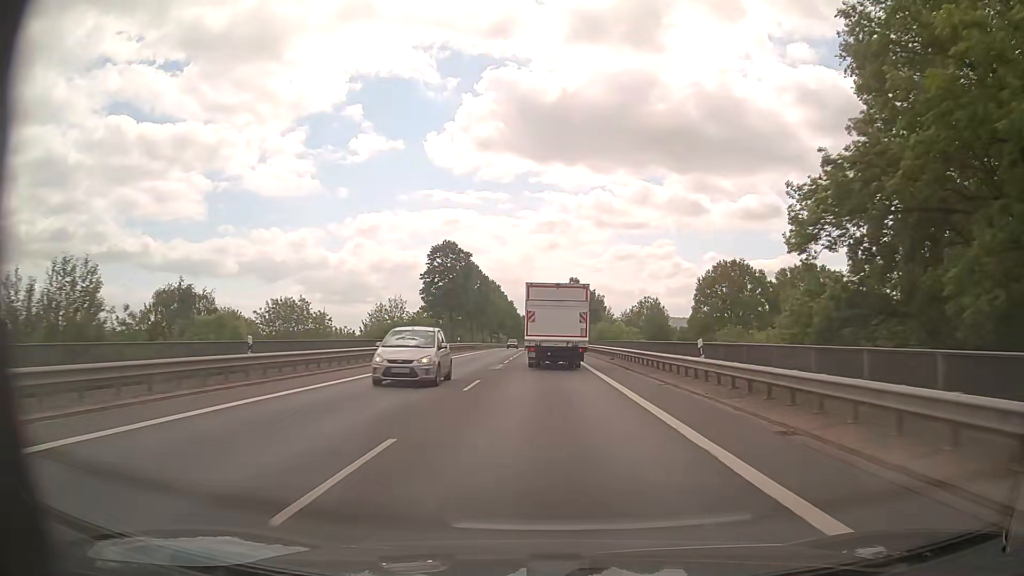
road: primary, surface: asphalt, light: Day
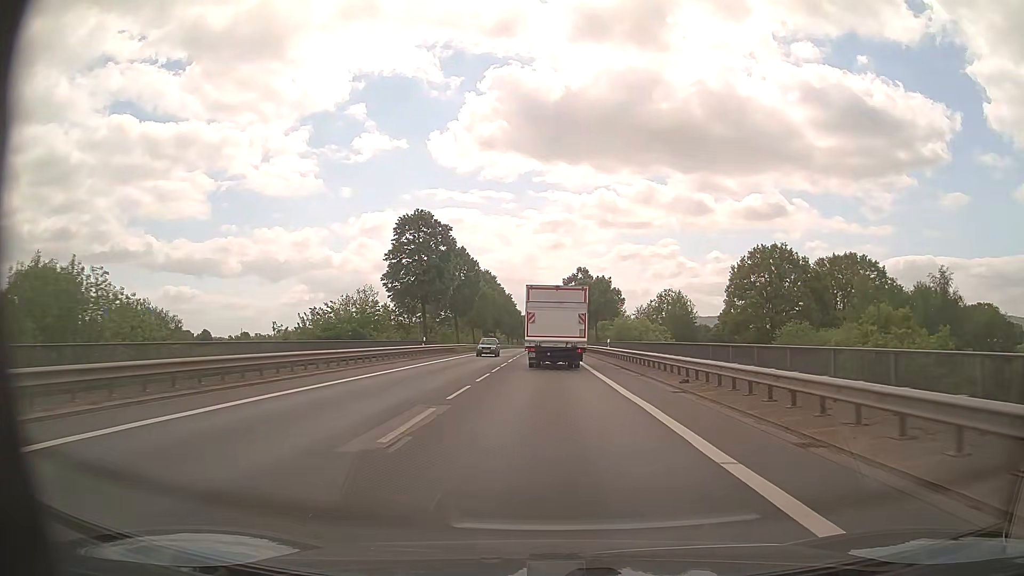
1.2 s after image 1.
(0.0, +20.4) m; 0°
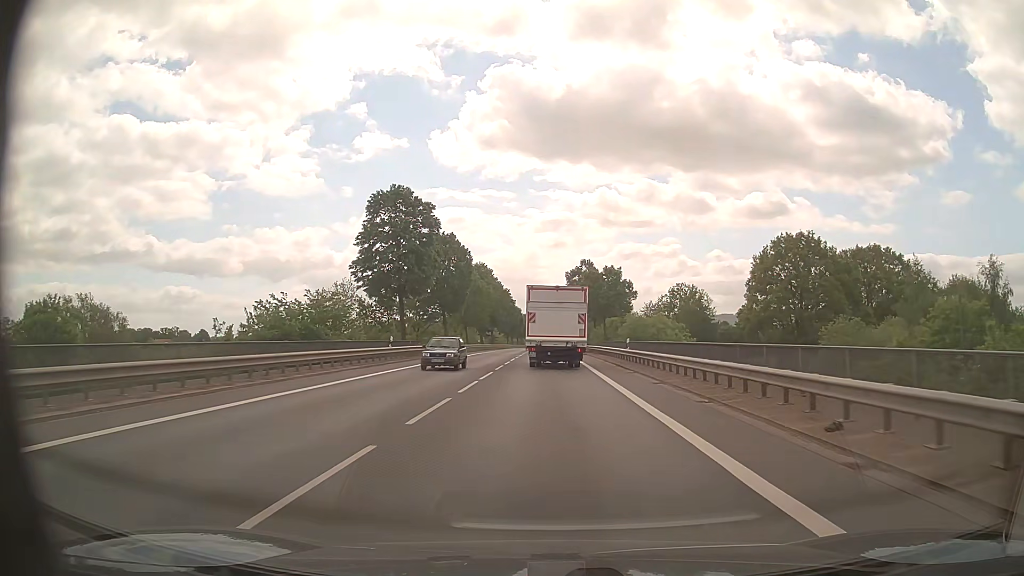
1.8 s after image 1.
(-0.1, +10.3) m; -1°
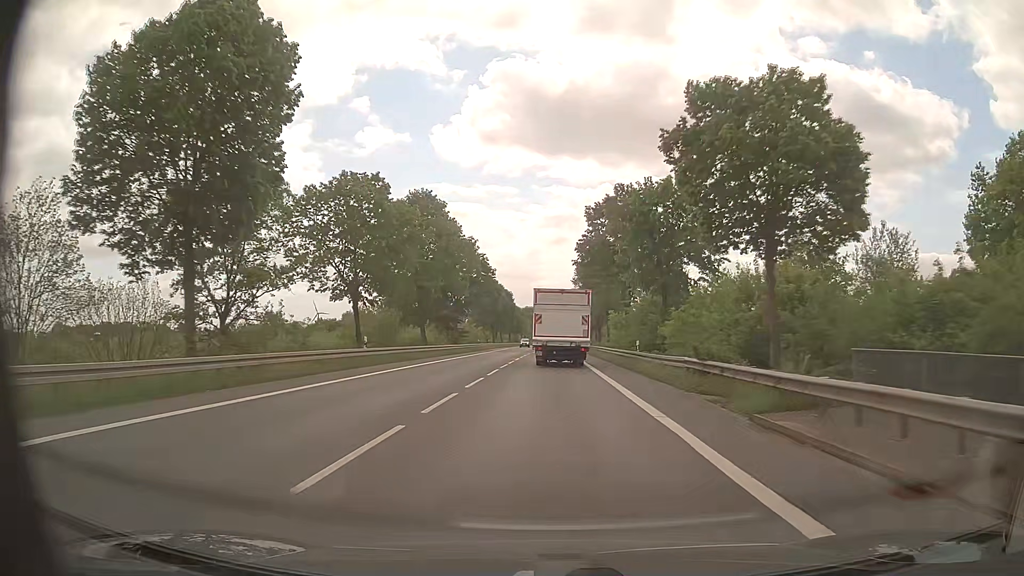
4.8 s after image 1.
(-0.1, +53.3) m; 0°
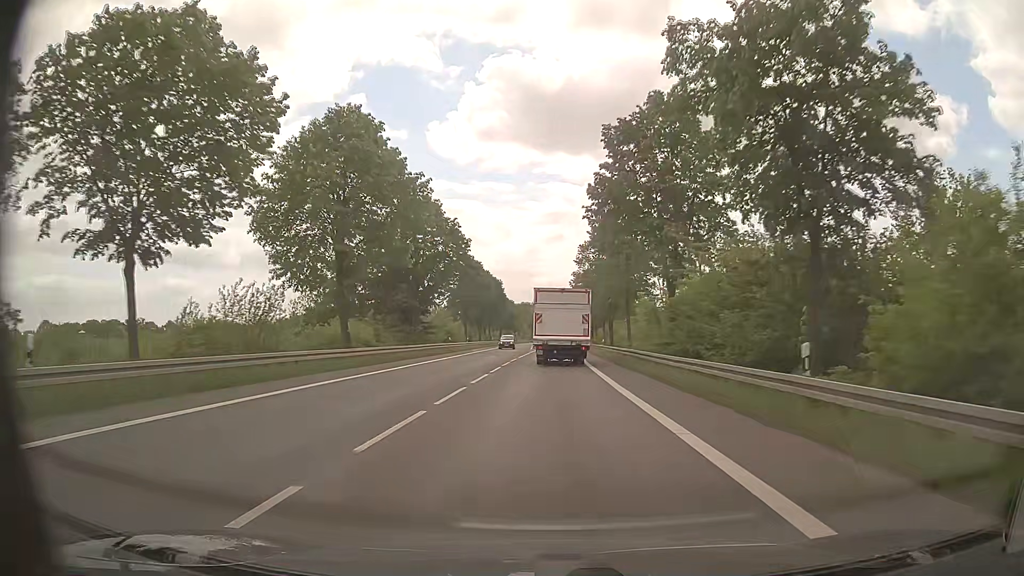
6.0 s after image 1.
(-0.1, +22.1) m; 0°
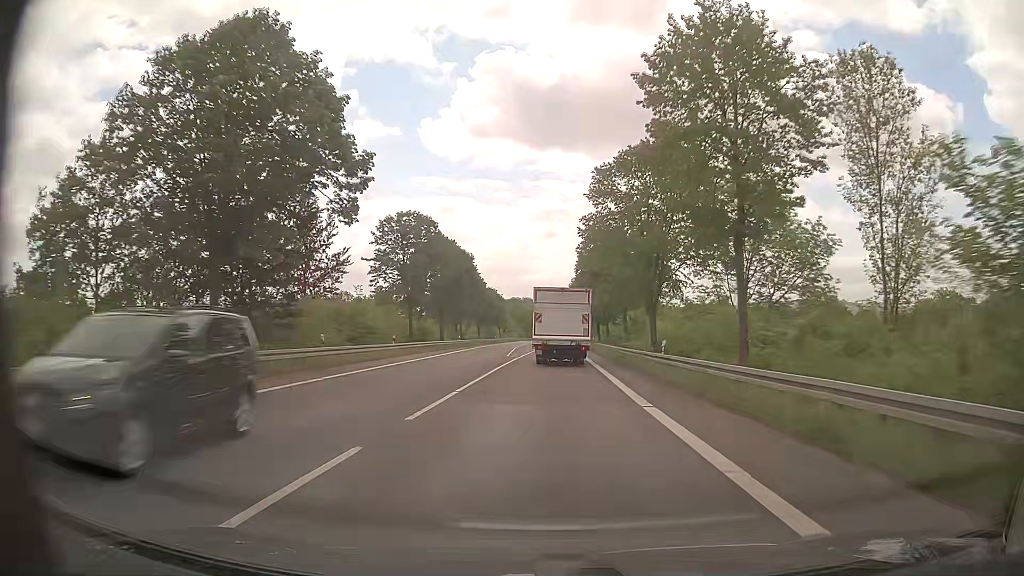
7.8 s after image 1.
(0.0, +33.7) m; 0°
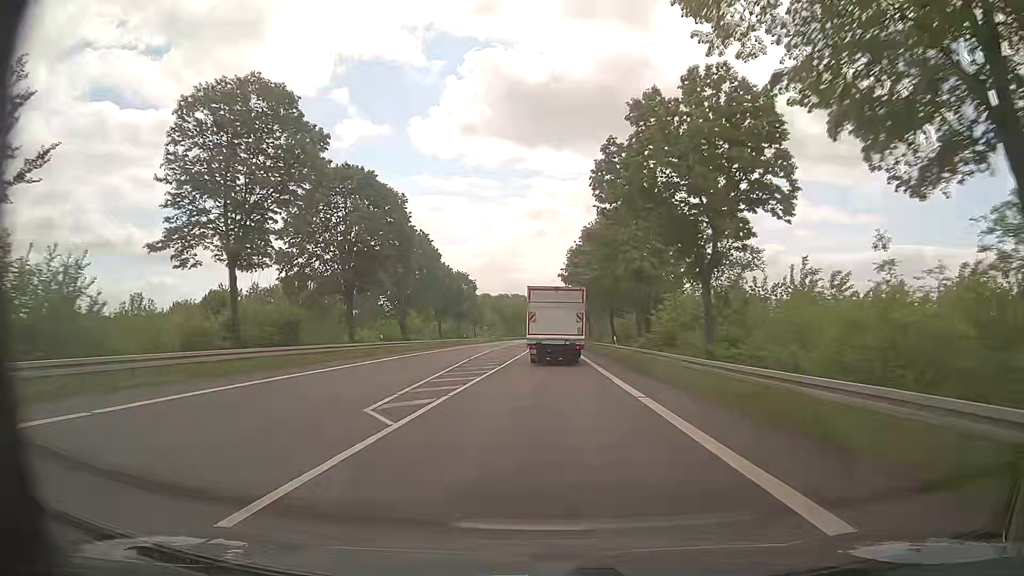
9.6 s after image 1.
(+0.2, +34.0) m; +1°
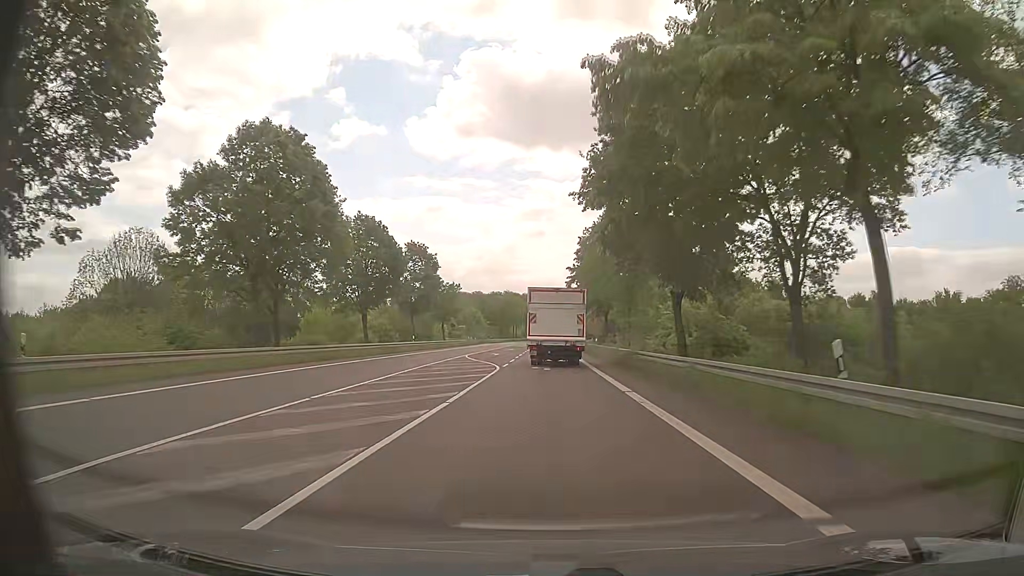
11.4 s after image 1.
(+0.1, +34.3) m; 0°
(0, +10) (0, +20) (0, +30) (0, +40) (0, +50) (0, +60) (0, +70) (0, +80) (0, +90) (0, +100) m
